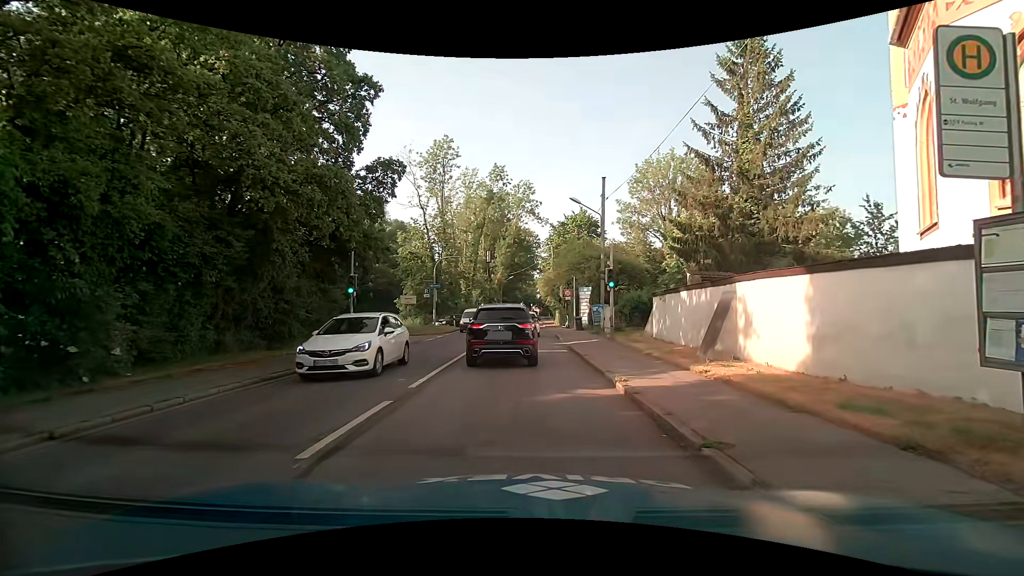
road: secondary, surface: asphalt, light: Day
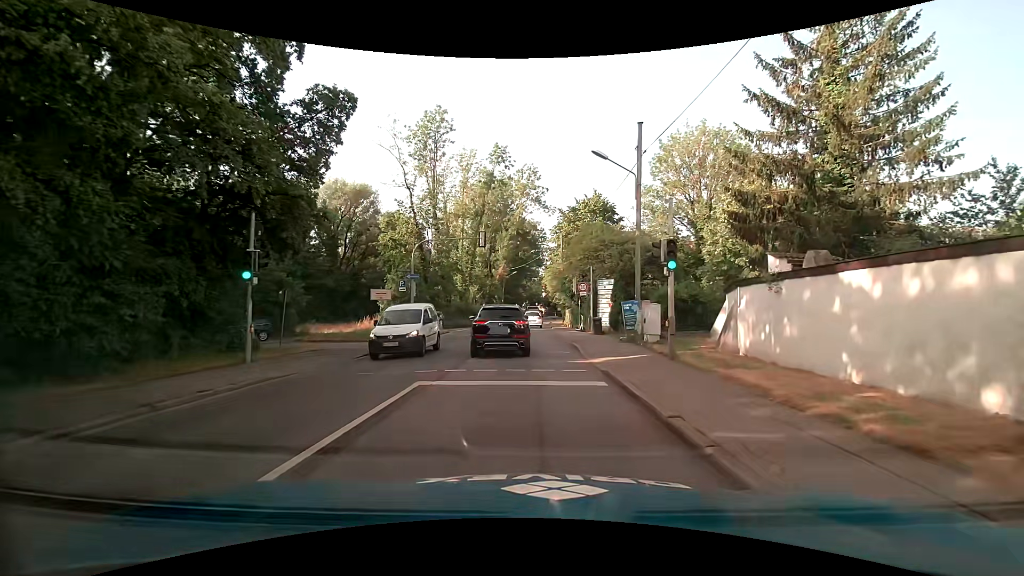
(+0.2, +8.8) m; +1°
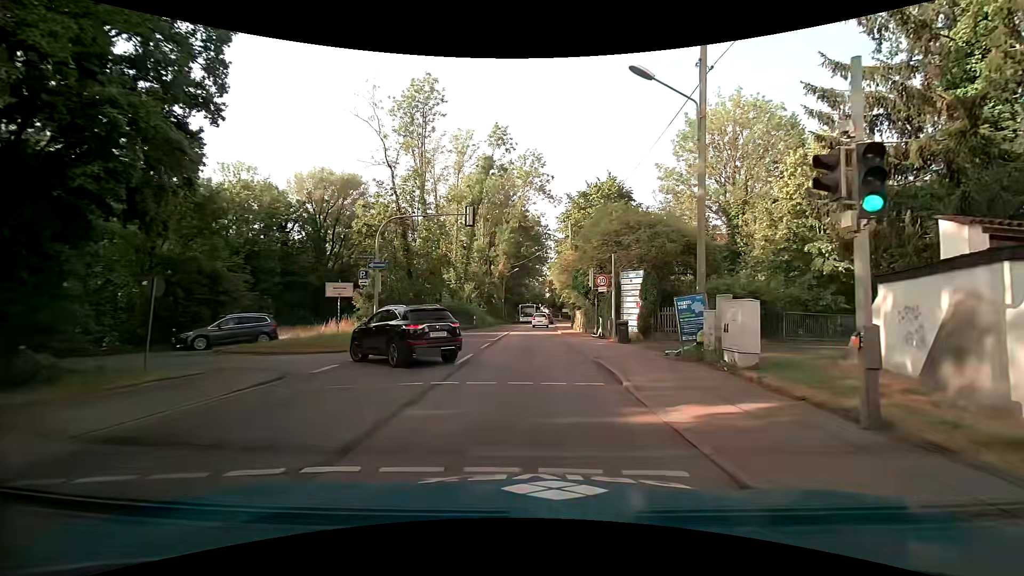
(0.0, +7.6) m; -1°
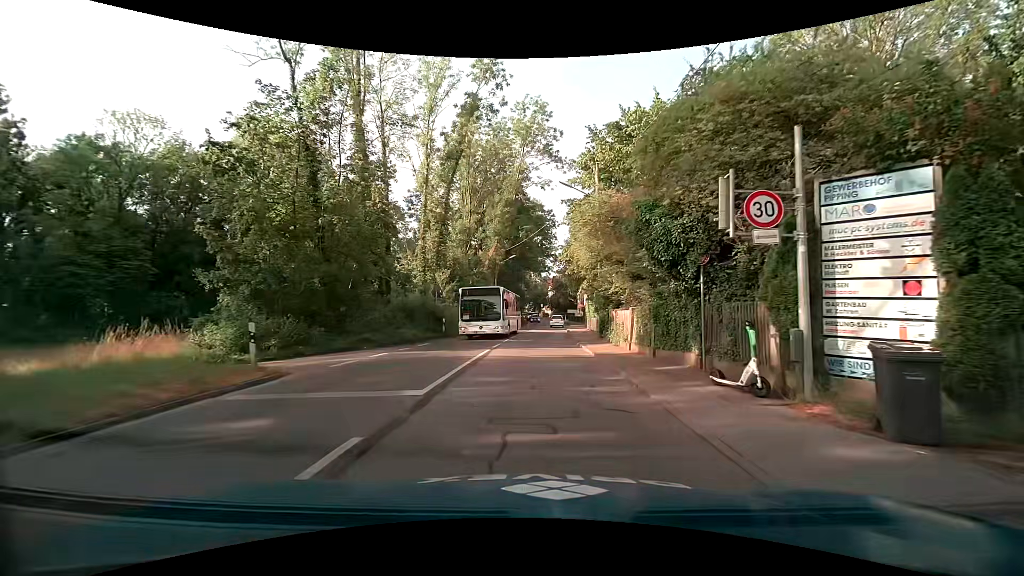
(+0.3, +17.5) m; +1°
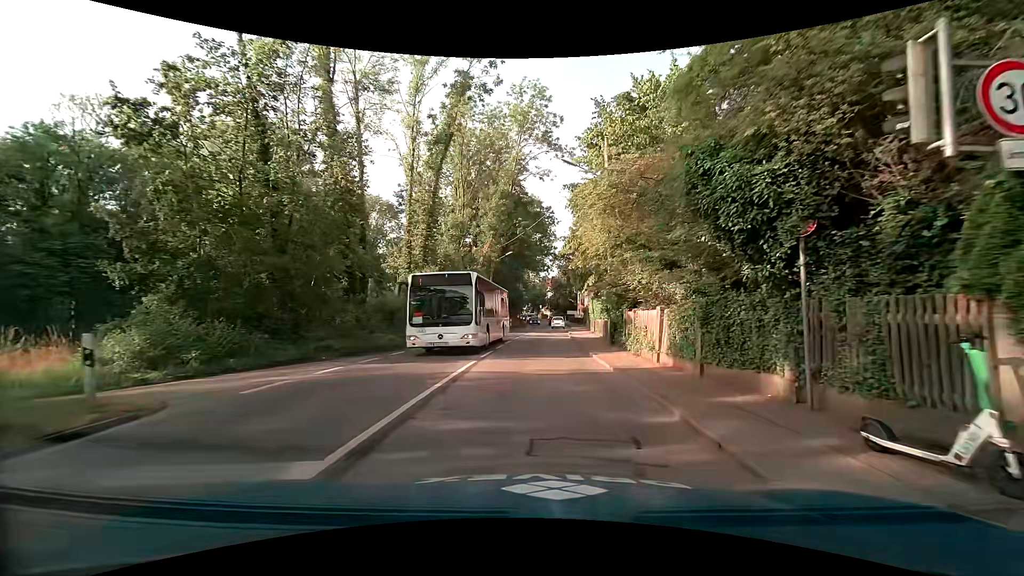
(0.0, +4.2) m; 0°
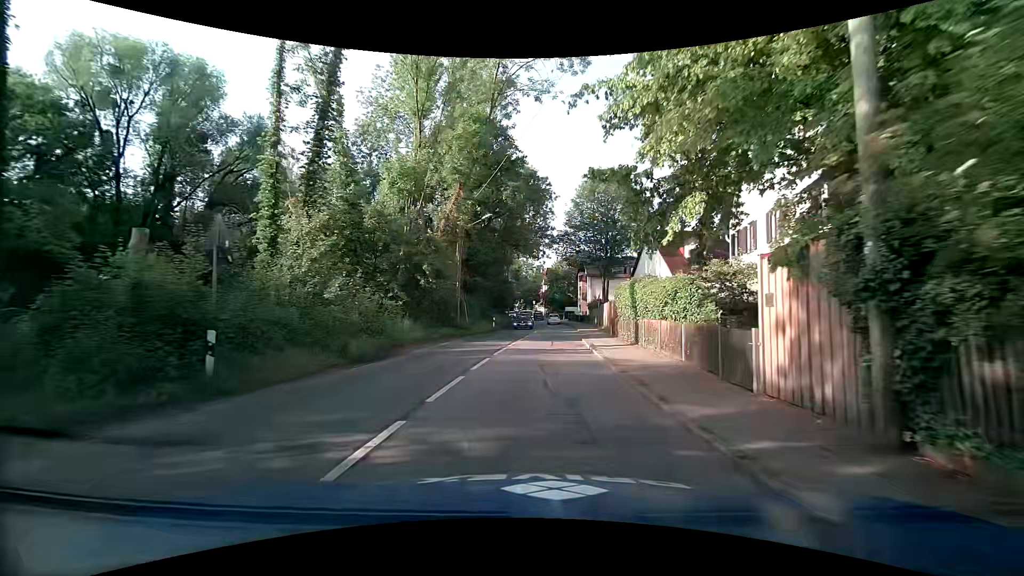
(+0.1, +17.6) m; 0°
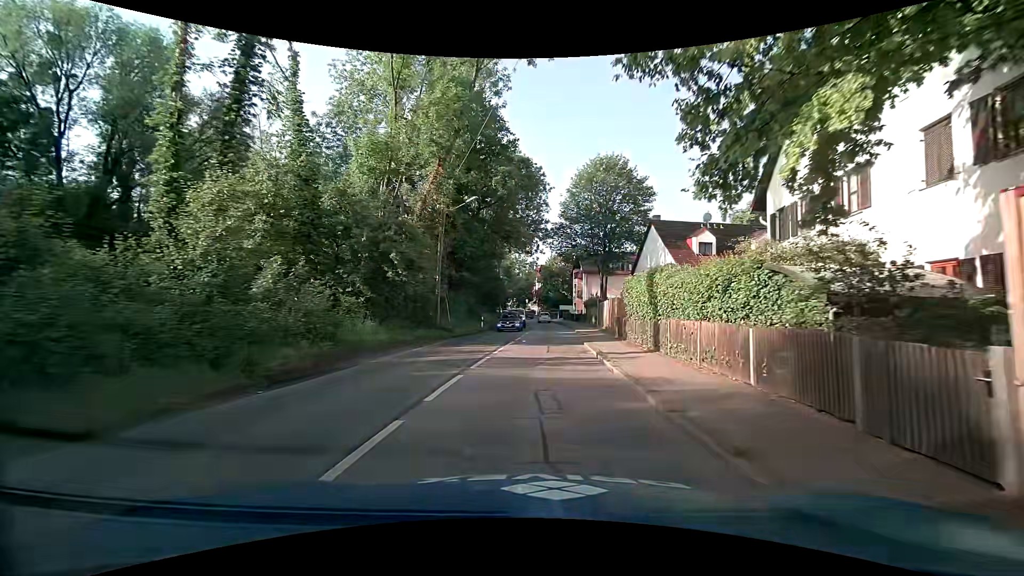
(+0.1, +4.5) m; +2°
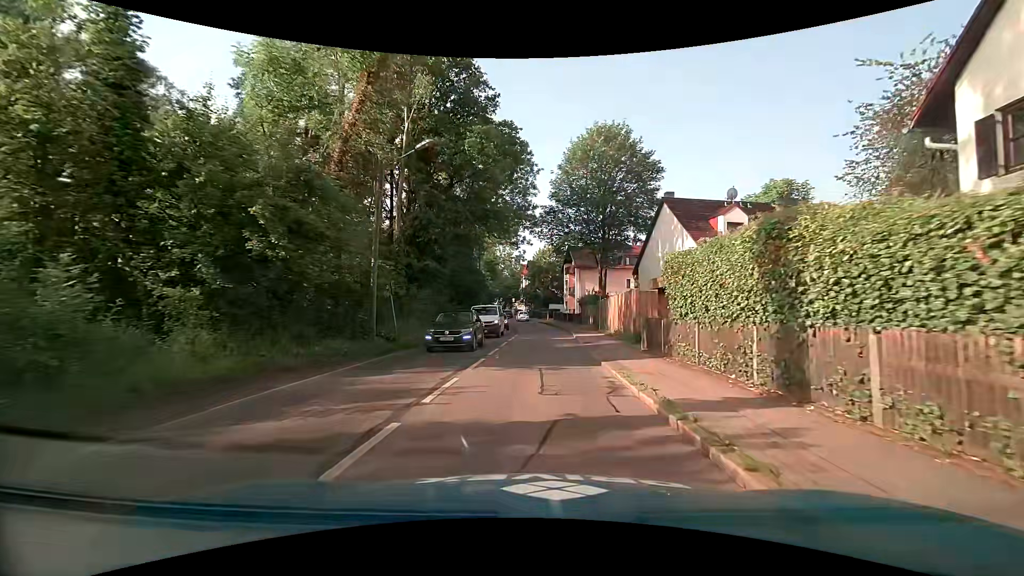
(0.0, +9.2) m; +2°
(0, +10) (0, +20) (0, +30) (0, +40) (0, +50) (-1, +60) (-2, +70) (-4, +80) (-5, +90) (-7, +99) m
